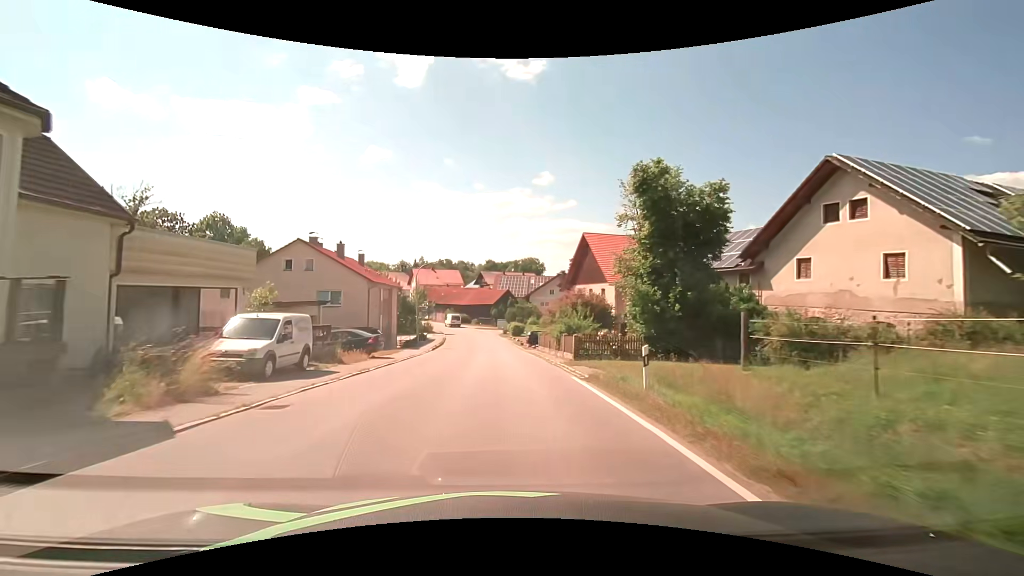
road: secondary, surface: asphalt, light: Day
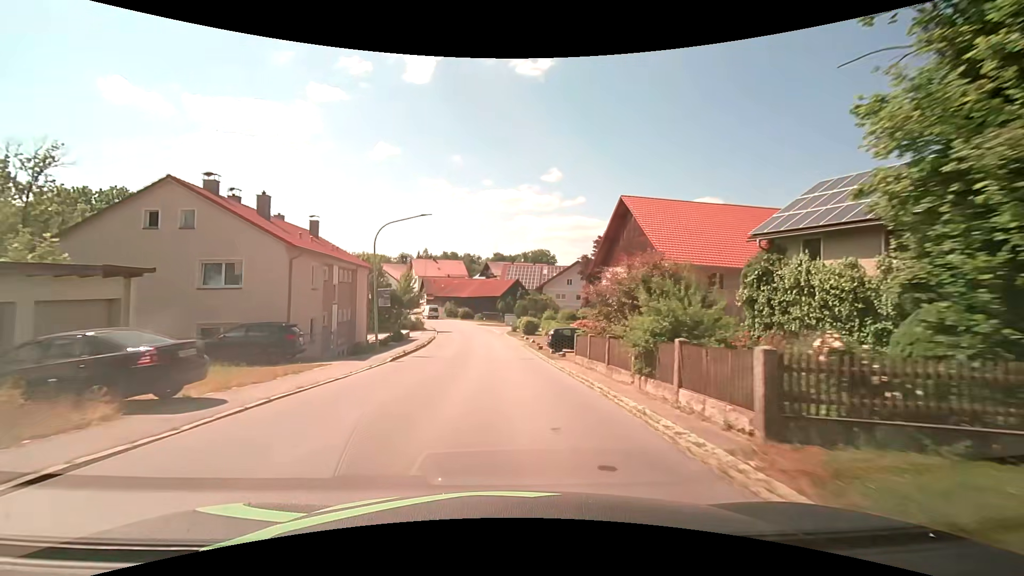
(-0.2, +15.4) m; -1°
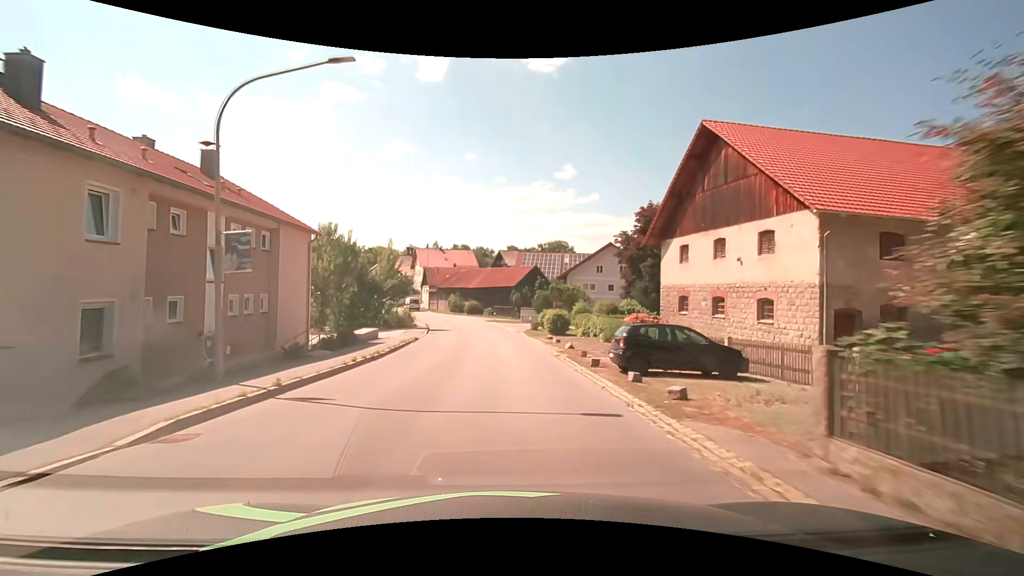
(-0.2, +15.3) m; -2°
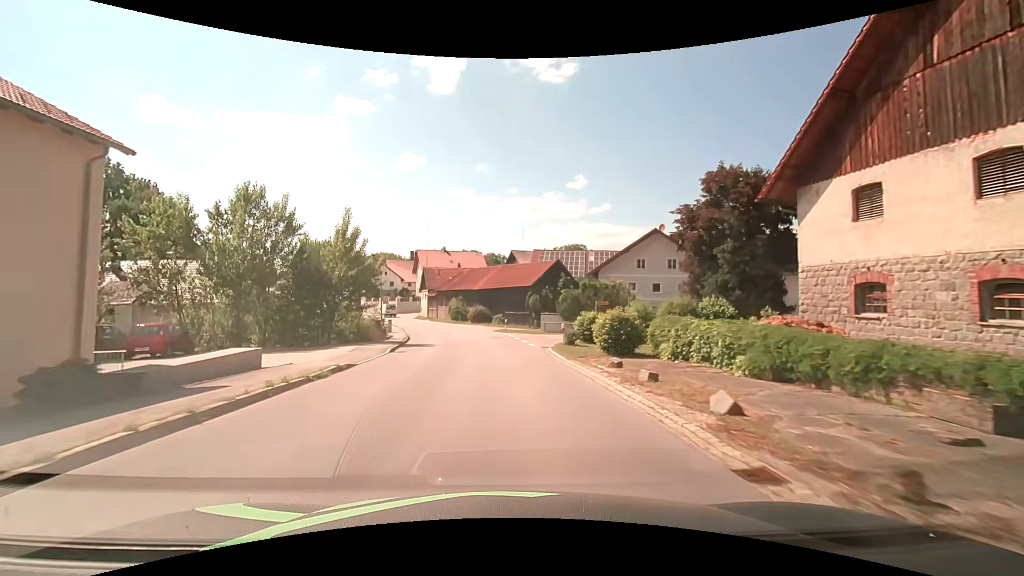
(-0.2, +15.2) m; -2°
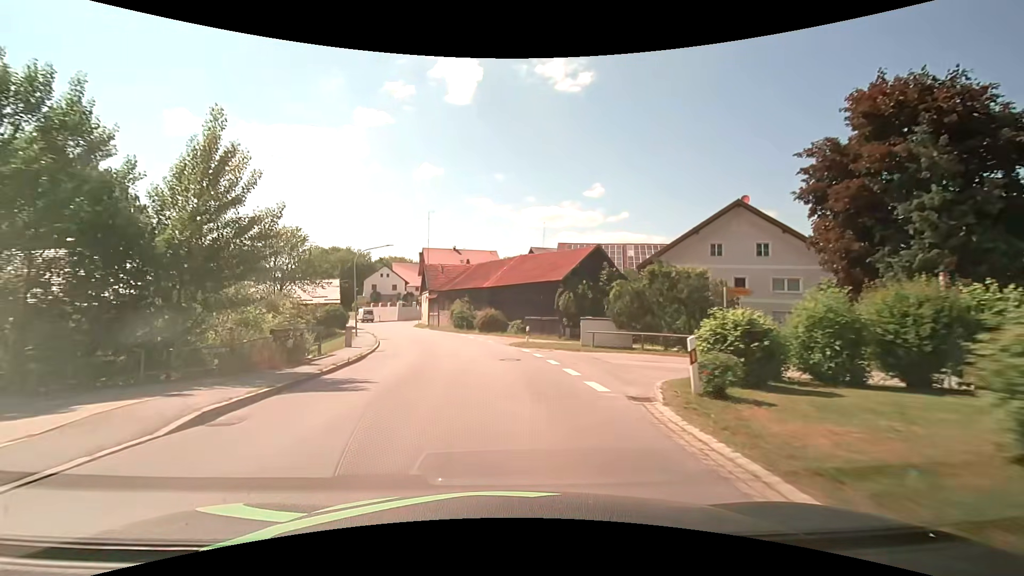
(-0.2, +15.1) m; -2°
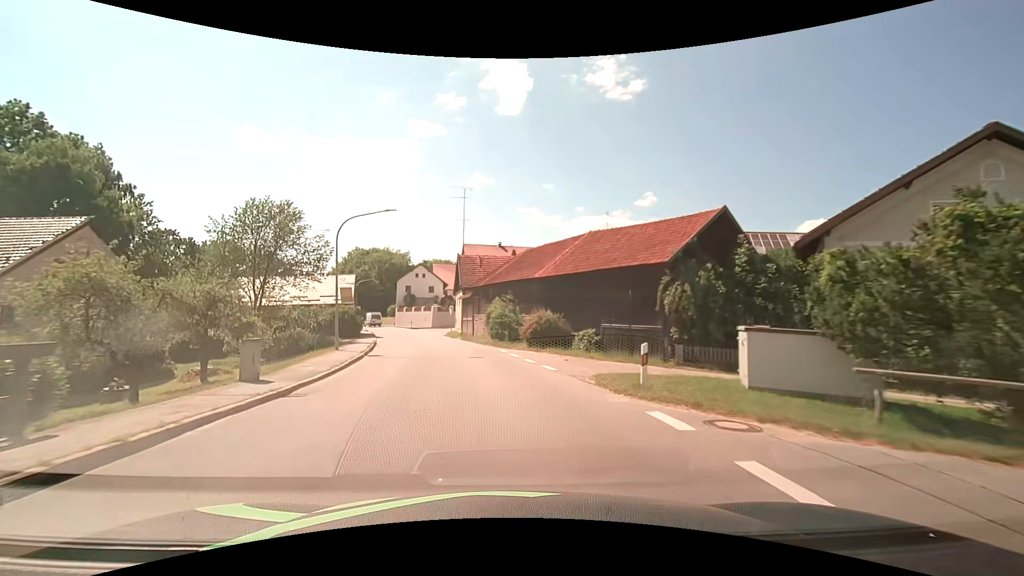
(-0.6, +15.0) m; -6°
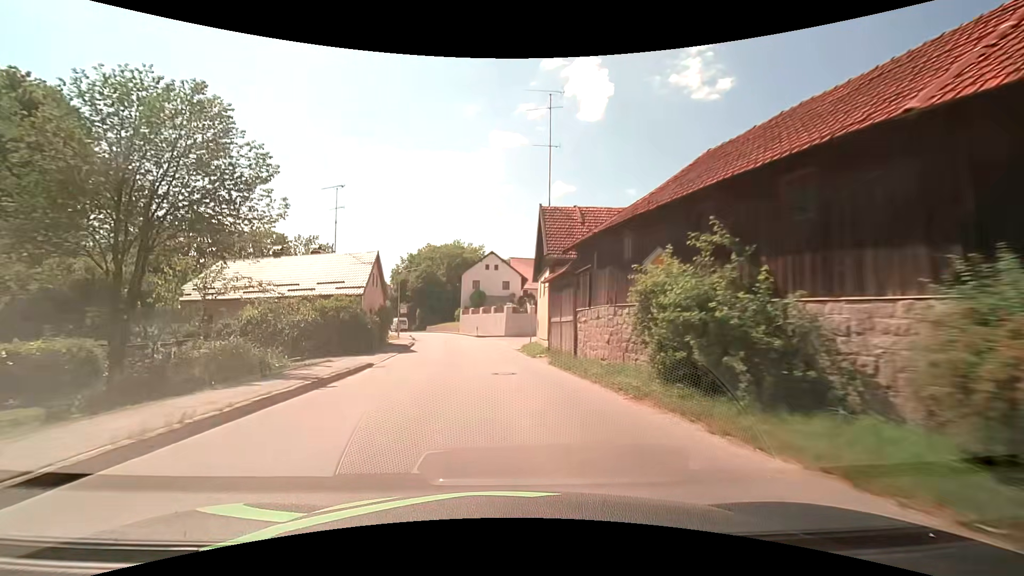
(-1.9, +22.4) m; -9°
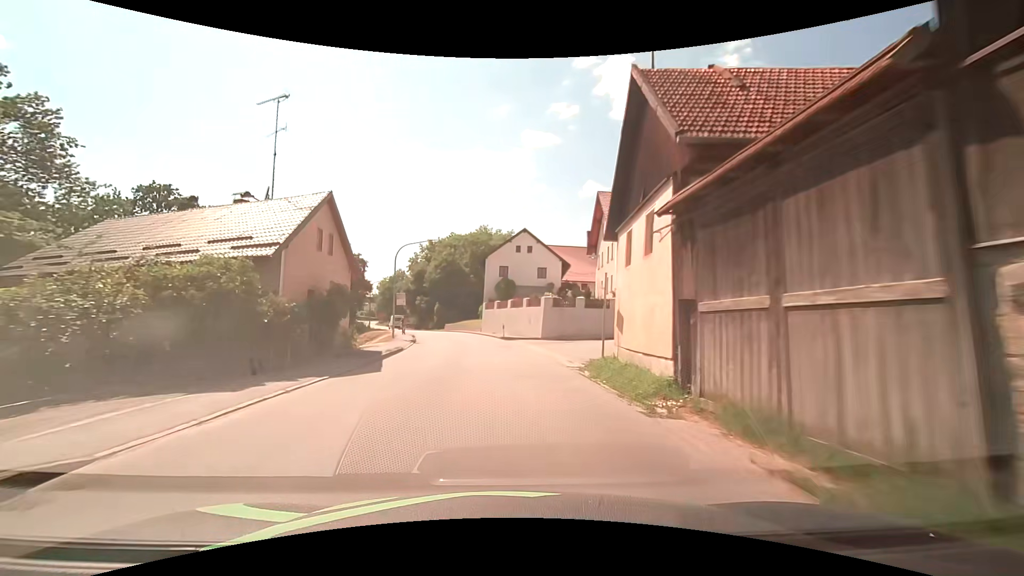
(-0.5, +15.0) m; -4°
(0, +10) (-1, +20) (-2, +30) (-3, +40) (-5, +50) (-8, +59) (-11, +69) (-14, +78) (-18, +87) (-22, +97) m
